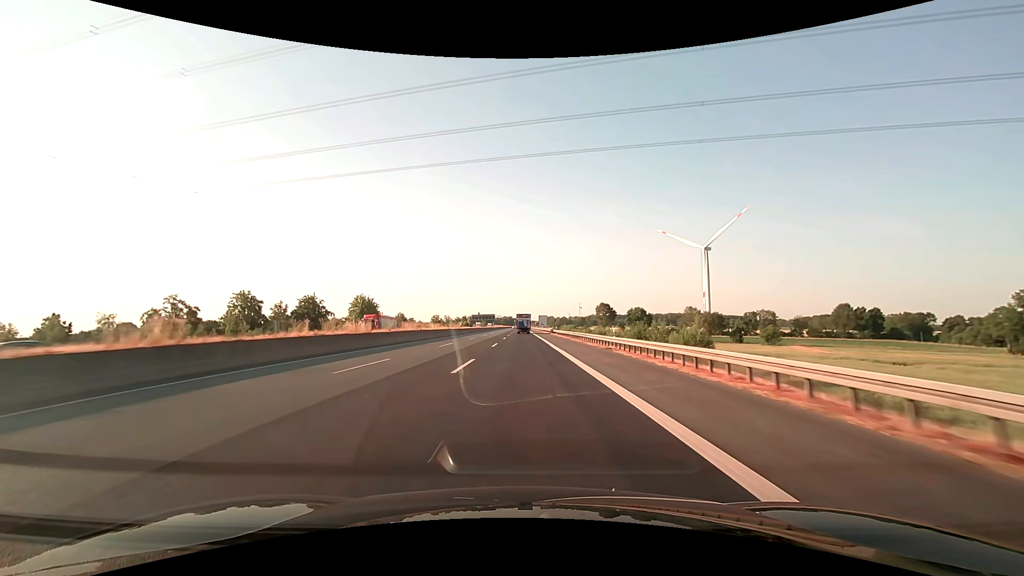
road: motorway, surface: asphalt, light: Day
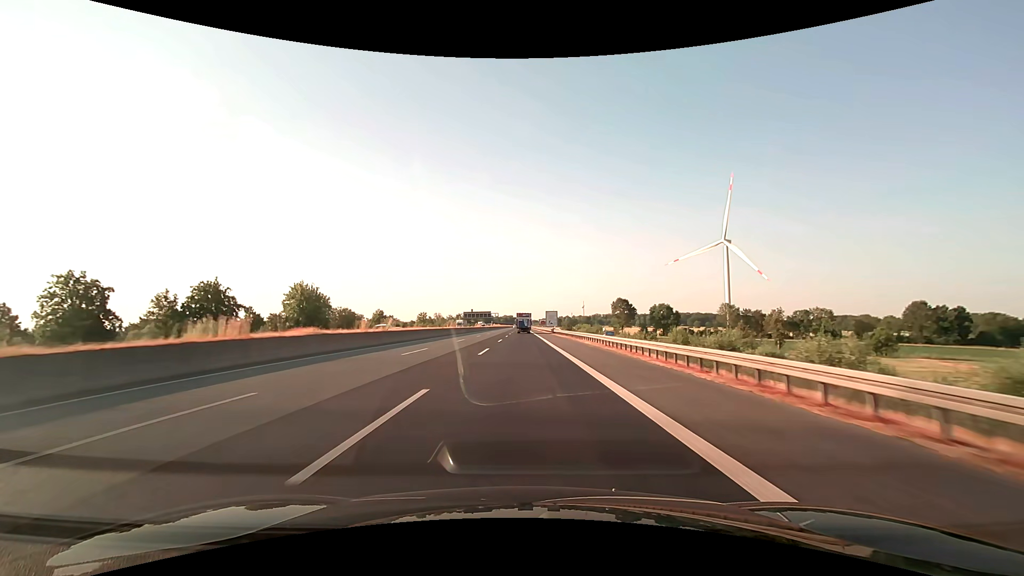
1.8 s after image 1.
(0.0, +47.4) m; 0°
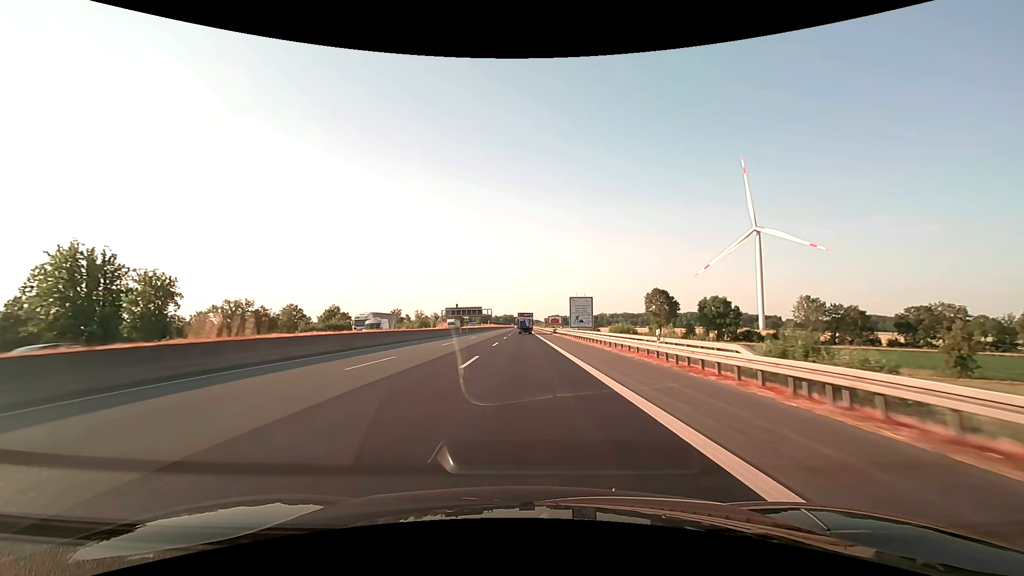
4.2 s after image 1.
(-0.1, +63.2) m; 0°
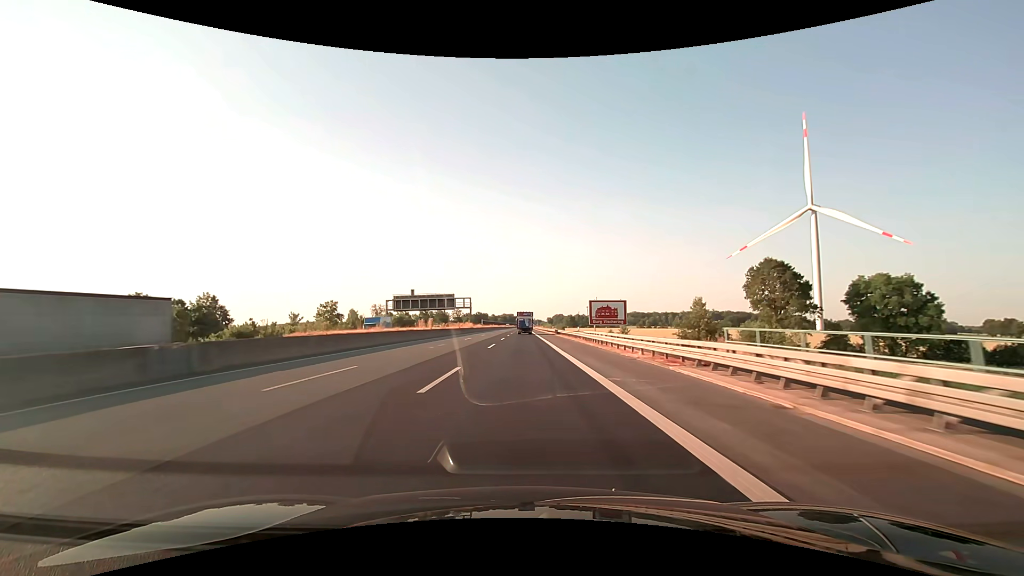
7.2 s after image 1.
(0.0, +79.0) m; 0°
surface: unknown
(0, +10) (0, +20) (0, +30) (0, +40) (0, +50) (0, +60) (0, +70) (0, +80) (0, +90) (0, +100) m
